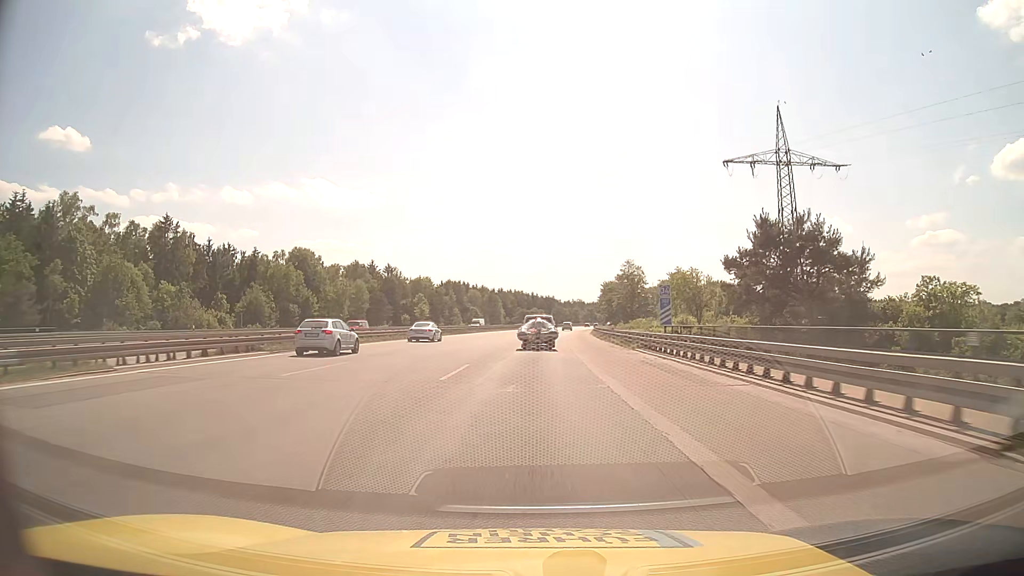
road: motorway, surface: asphalt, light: Day
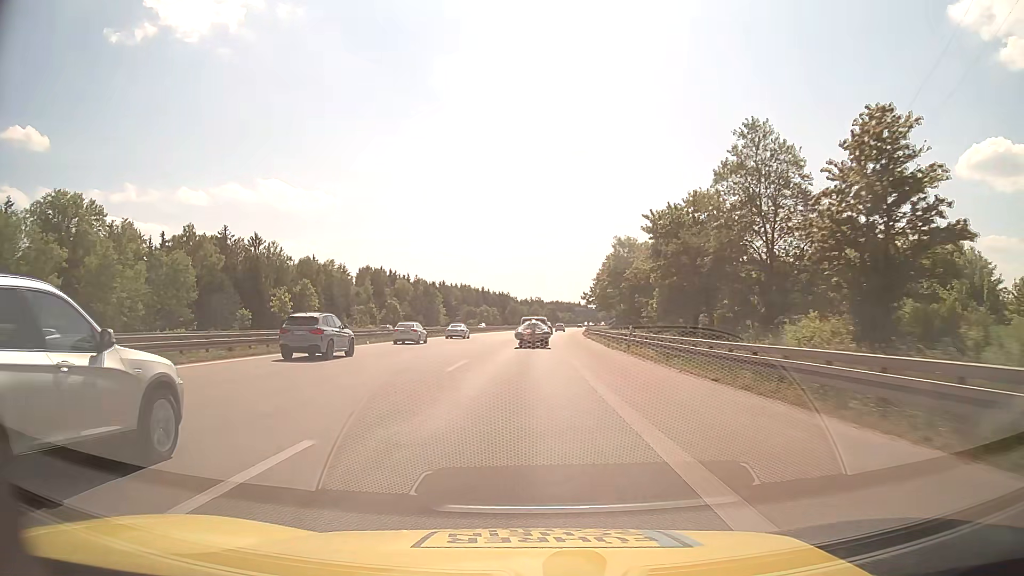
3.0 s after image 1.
(+2.6, +67.9) m; +4°
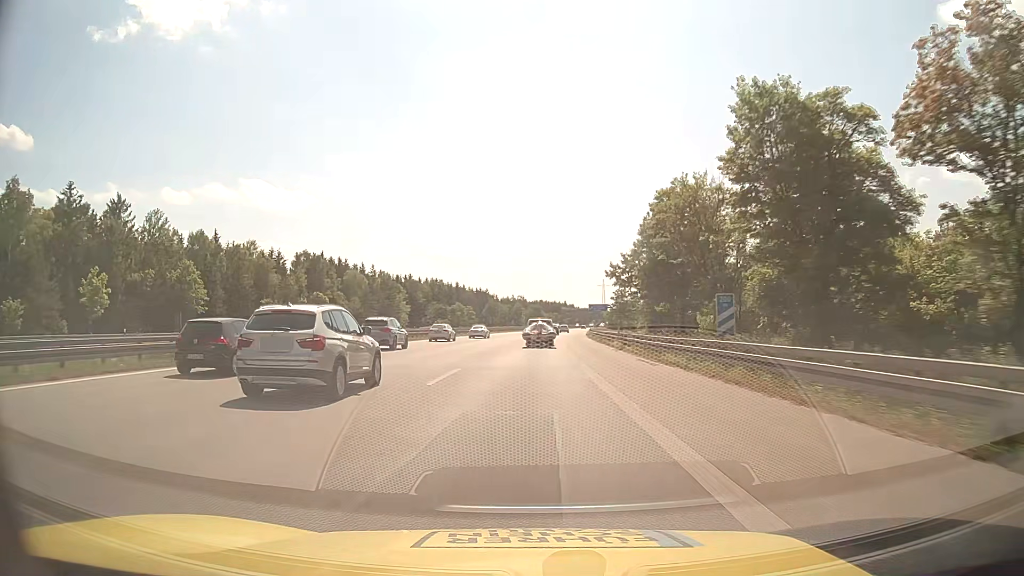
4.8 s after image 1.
(+0.5, +41.0) m; +1°
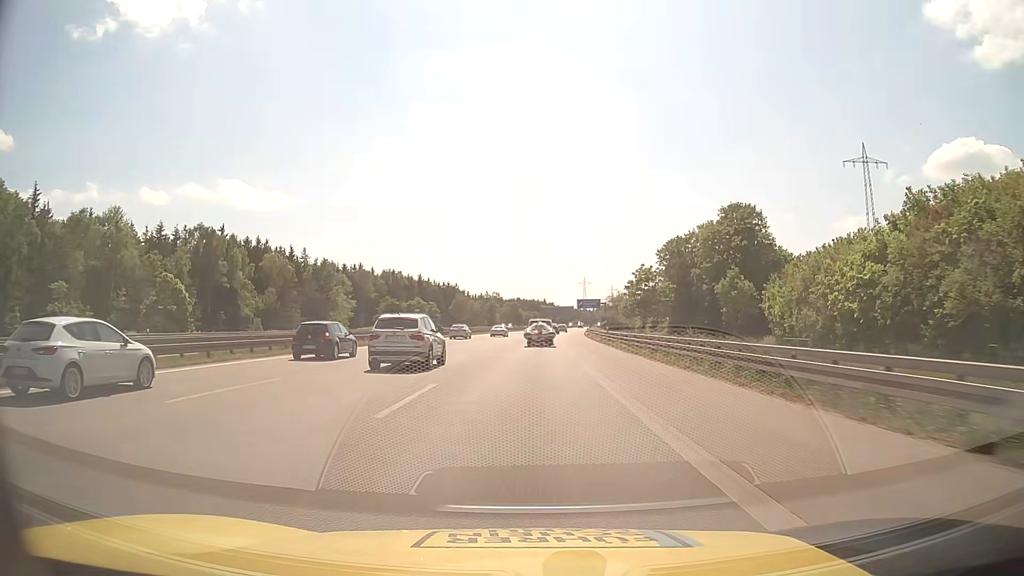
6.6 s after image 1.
(+0.6, +41.2) m; +2°
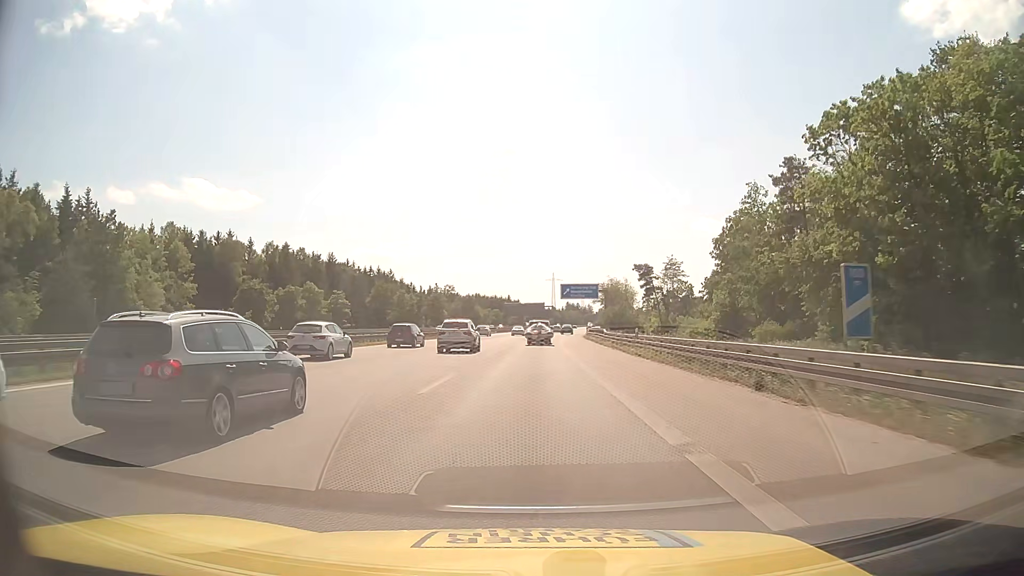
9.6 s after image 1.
(+1.9, +69.4) m; +3°
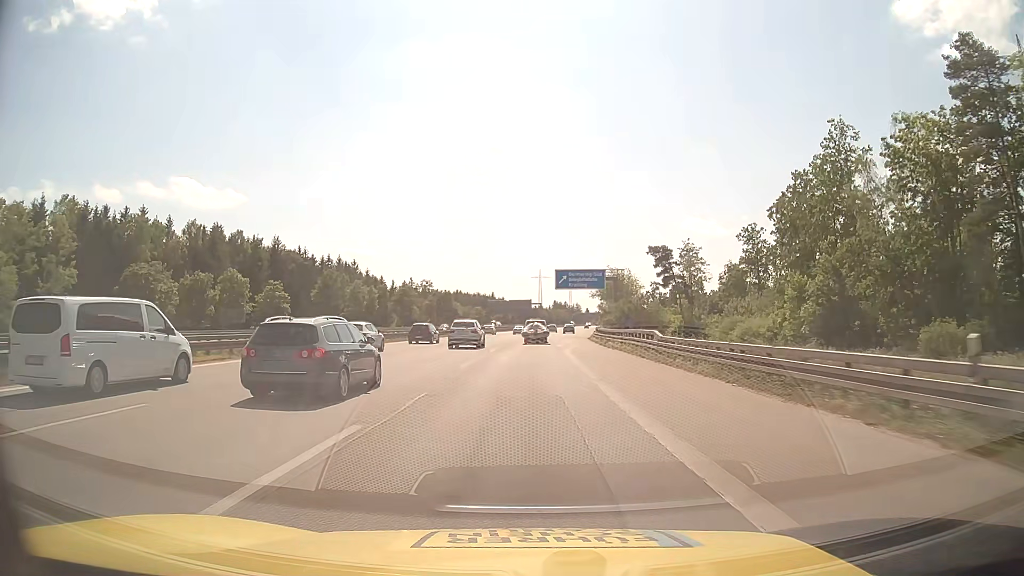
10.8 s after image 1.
(+0.3, +28.0) m; +1°
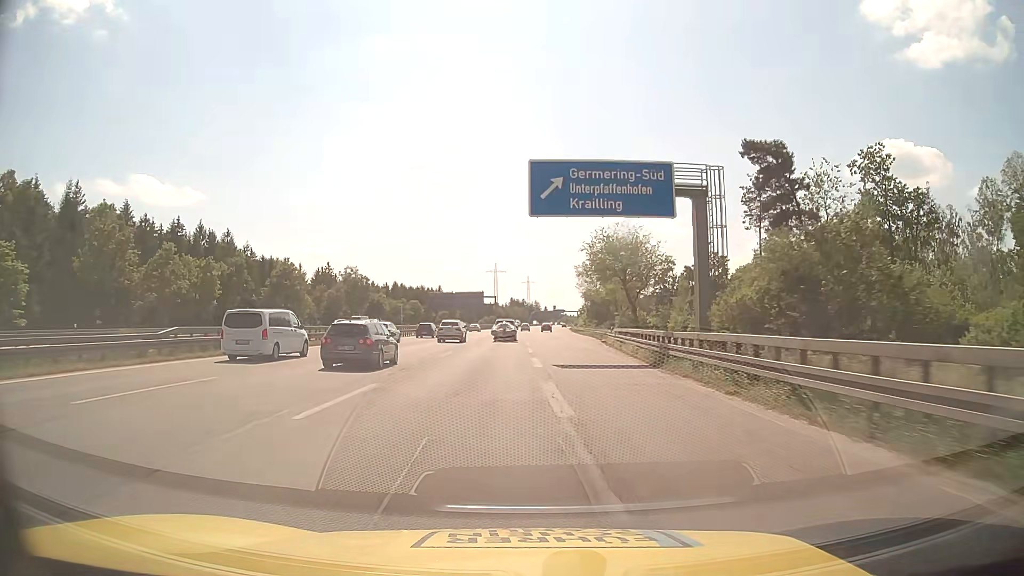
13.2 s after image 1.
(+1.4, +56.5) m; +4°
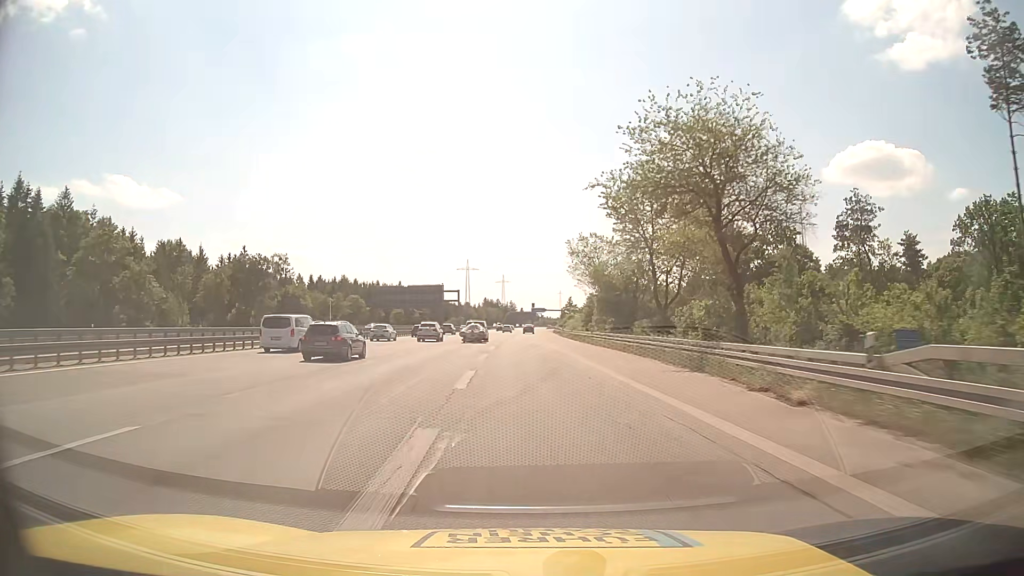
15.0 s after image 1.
(+1.0, +44.1) m; +2°
